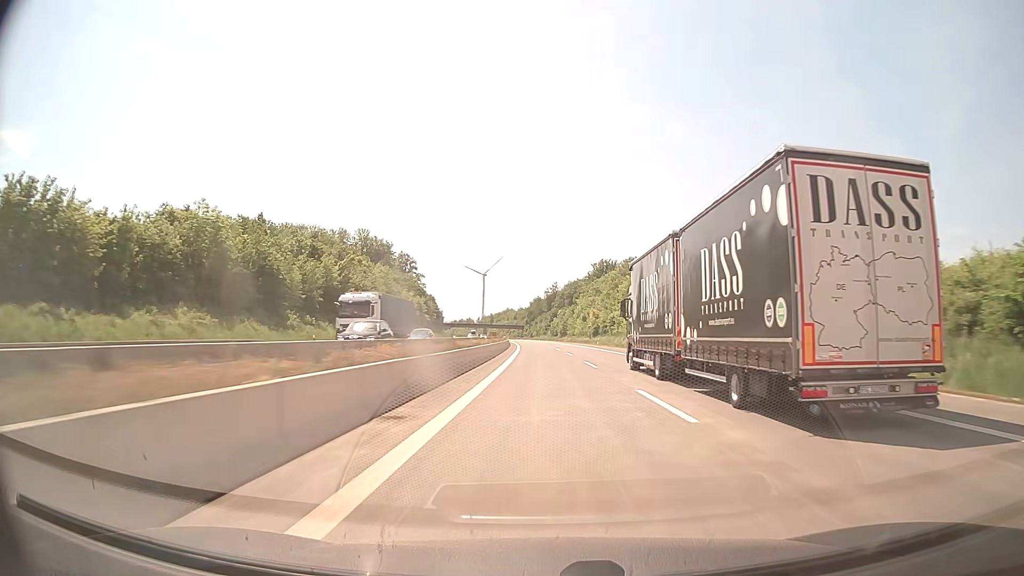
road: motorway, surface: concrete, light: Day
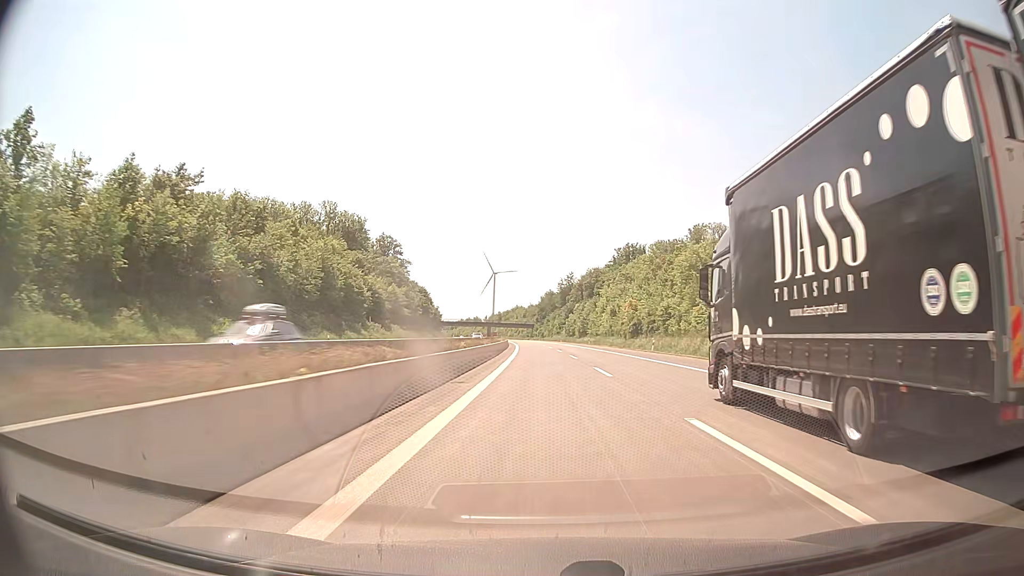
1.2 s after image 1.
(-0.3, +41.6) m; -1°
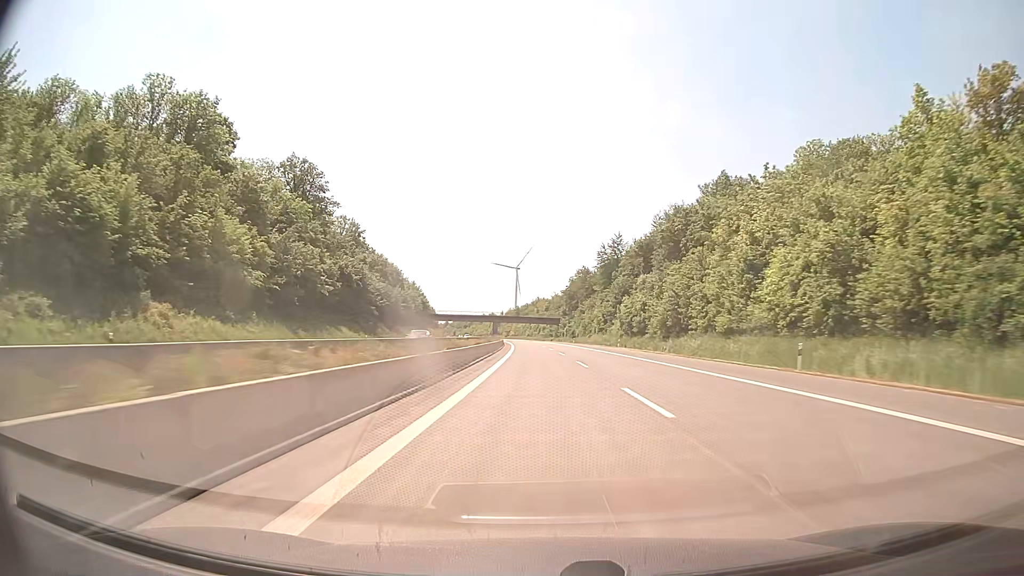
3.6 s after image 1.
(-1.5, +83.2) m; -2°
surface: asphalt
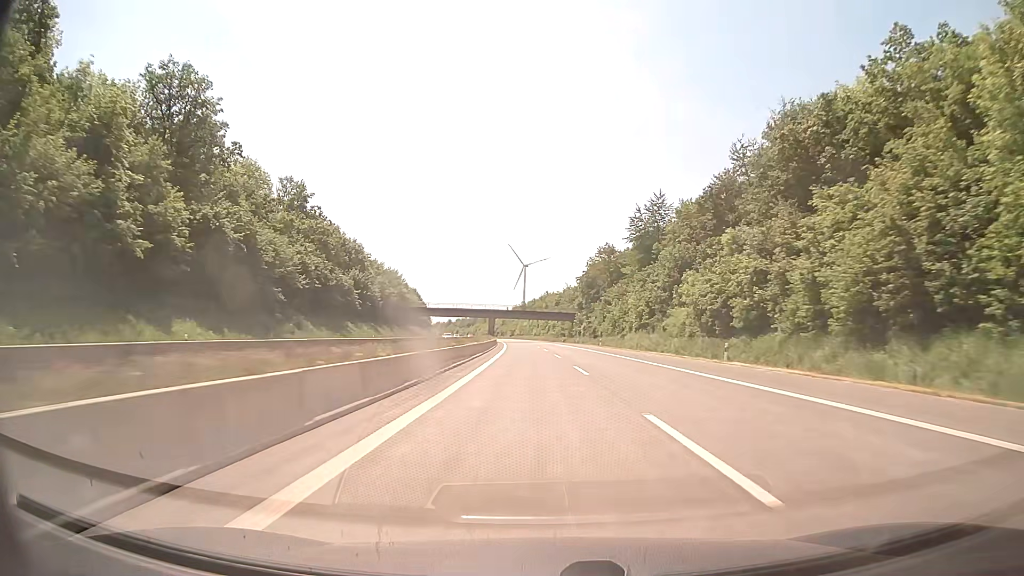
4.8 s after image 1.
(-0.3, +41.6) m; -1°
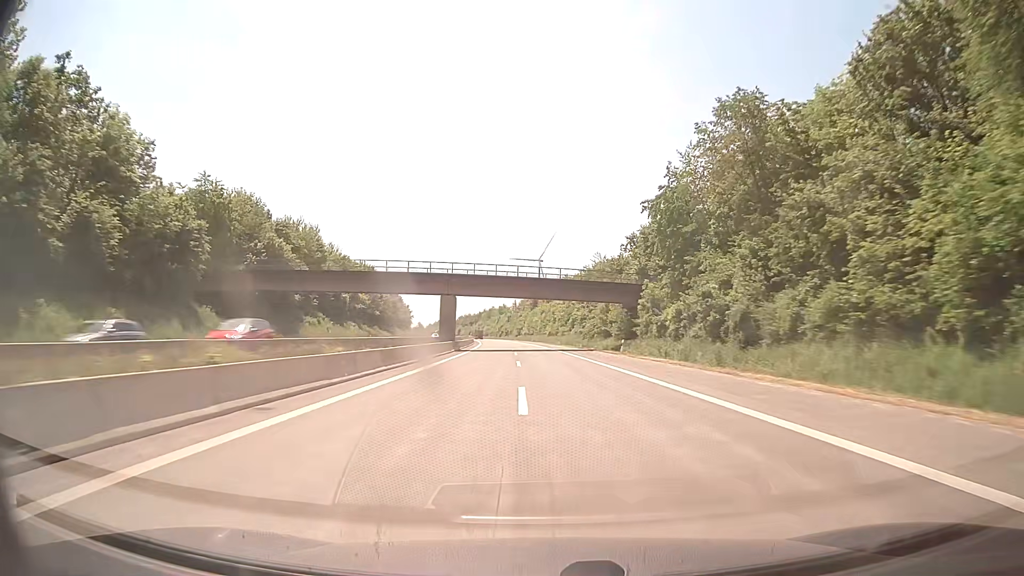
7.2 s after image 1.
(-0.8, +83.3) m; -1°
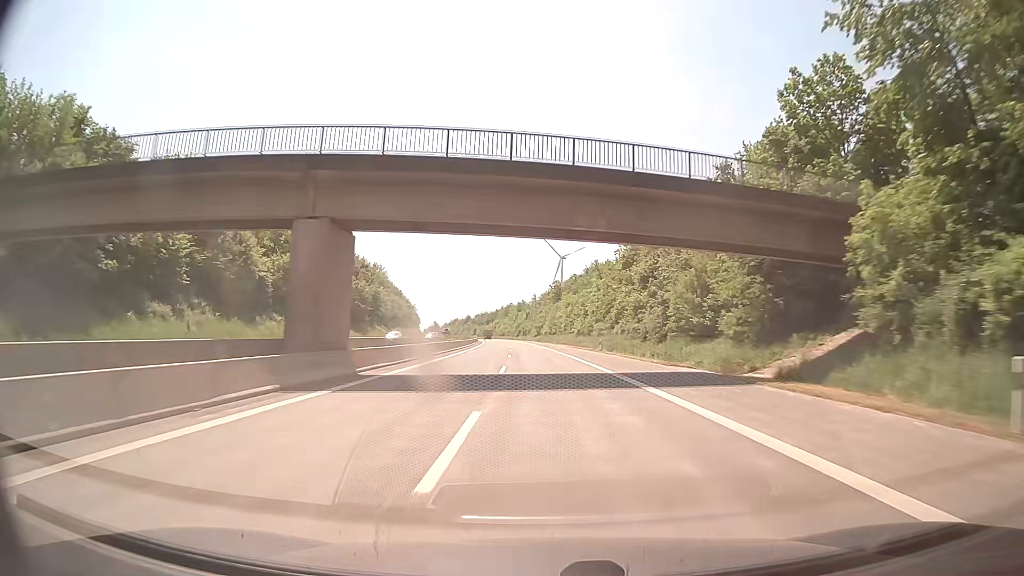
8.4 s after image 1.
(-0.7, +41.7) m; -2°
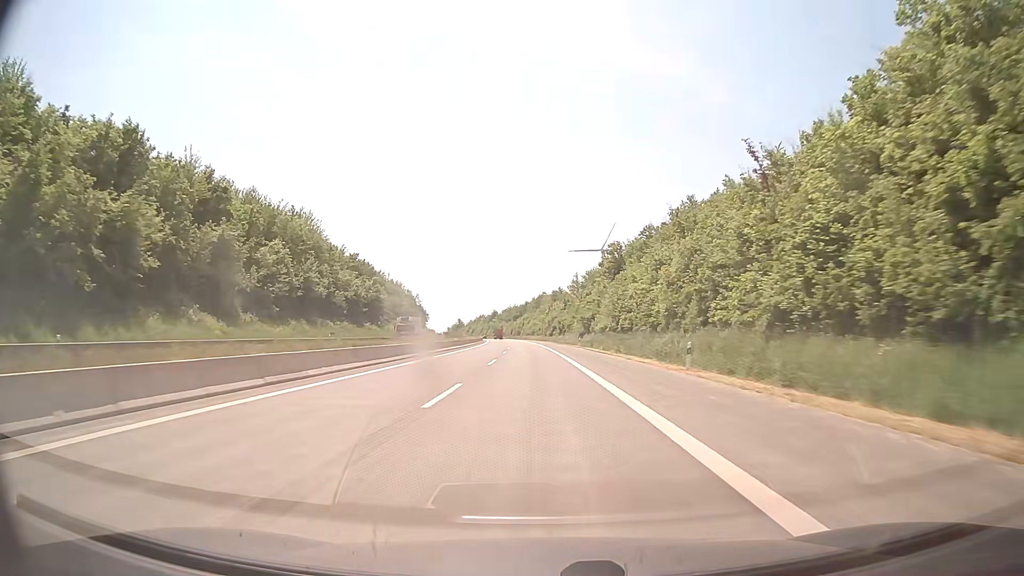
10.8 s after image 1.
(-2.3, +83.3) m; -3°
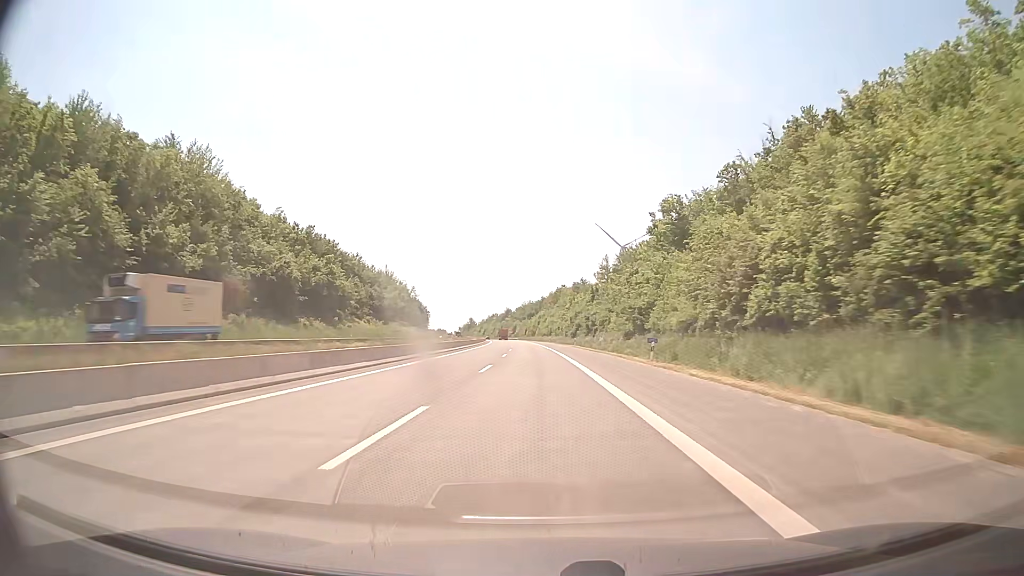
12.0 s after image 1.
(-0.7, +41.7) m; -2°
(0, +10) (0, +20) (0, +30) (0, +40) (-1, +50) (-1, +60) (-1, +70) (-2, +80) (-2, +90) (-3, +100) m
